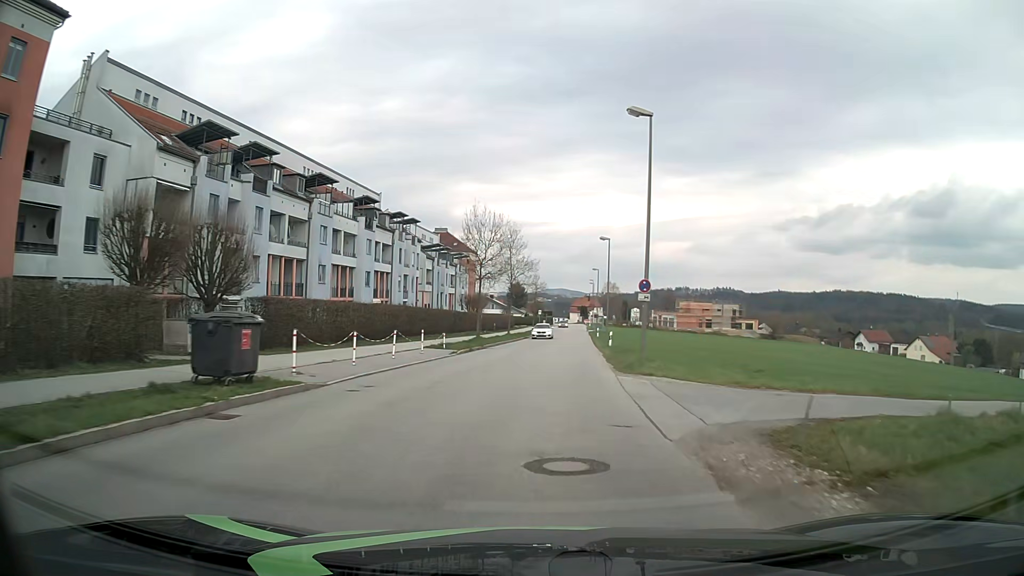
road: unclassified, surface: asphalt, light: Day
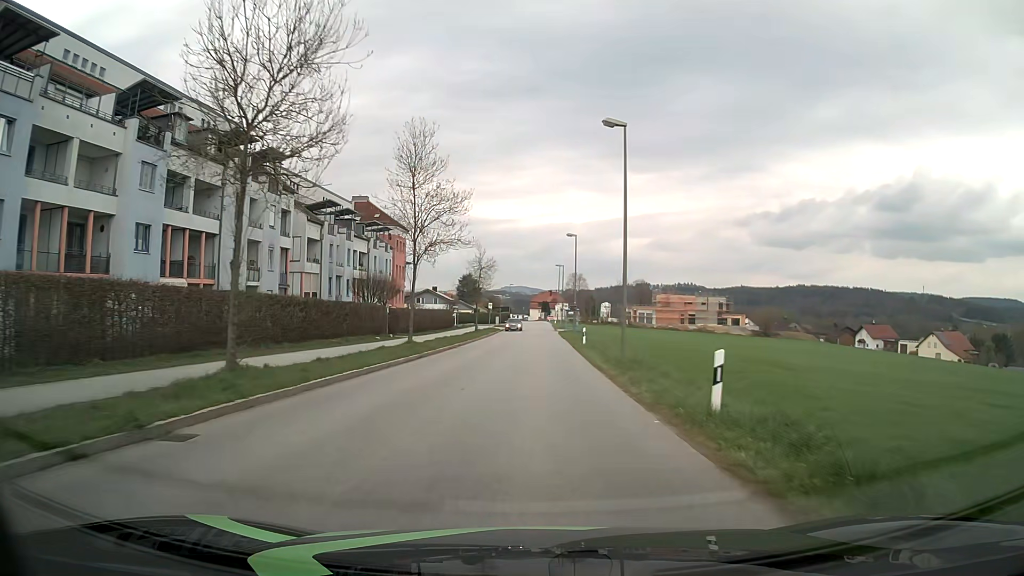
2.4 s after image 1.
(+1.5, +29.7) m; +4°
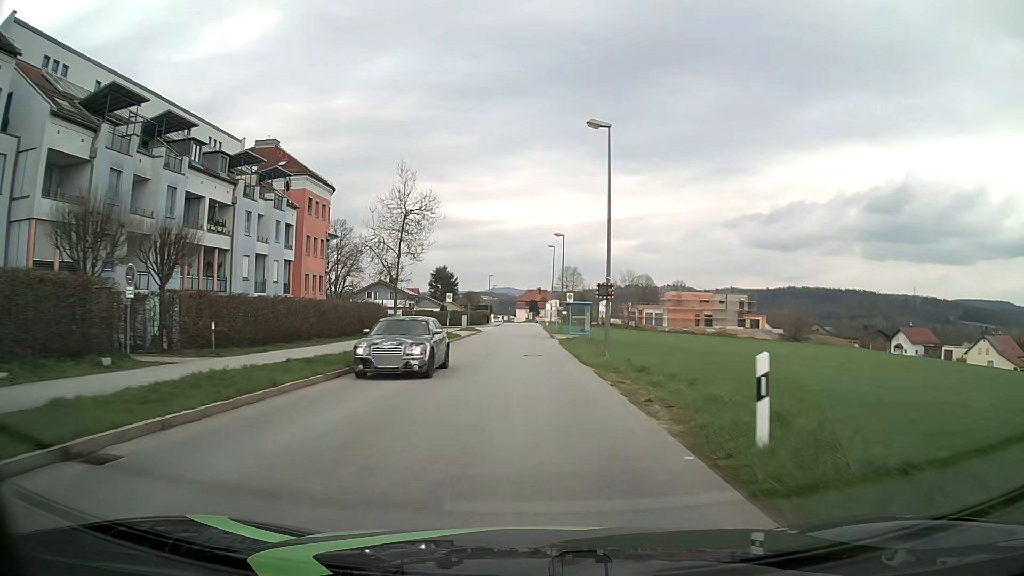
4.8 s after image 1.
(+0.2, +30.1) m; +1°
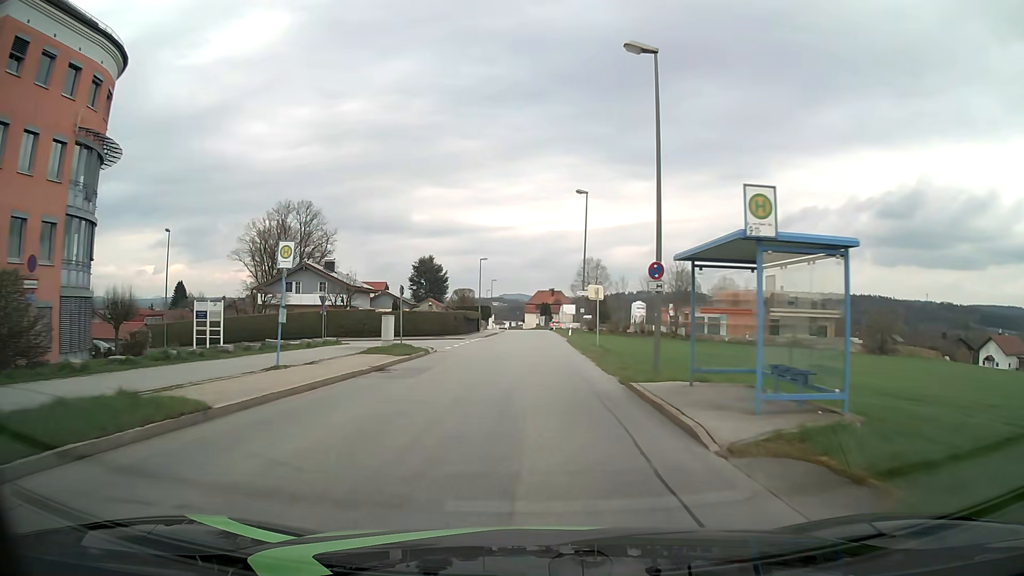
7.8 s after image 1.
(-0.2, +37.6) m; -1°
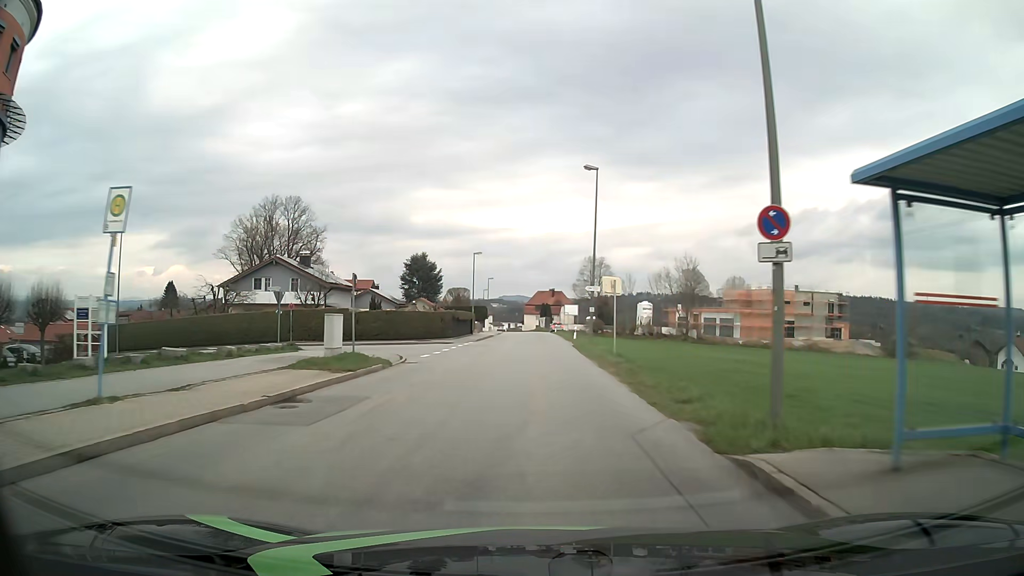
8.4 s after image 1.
(0.0, +7.5) m; 0°
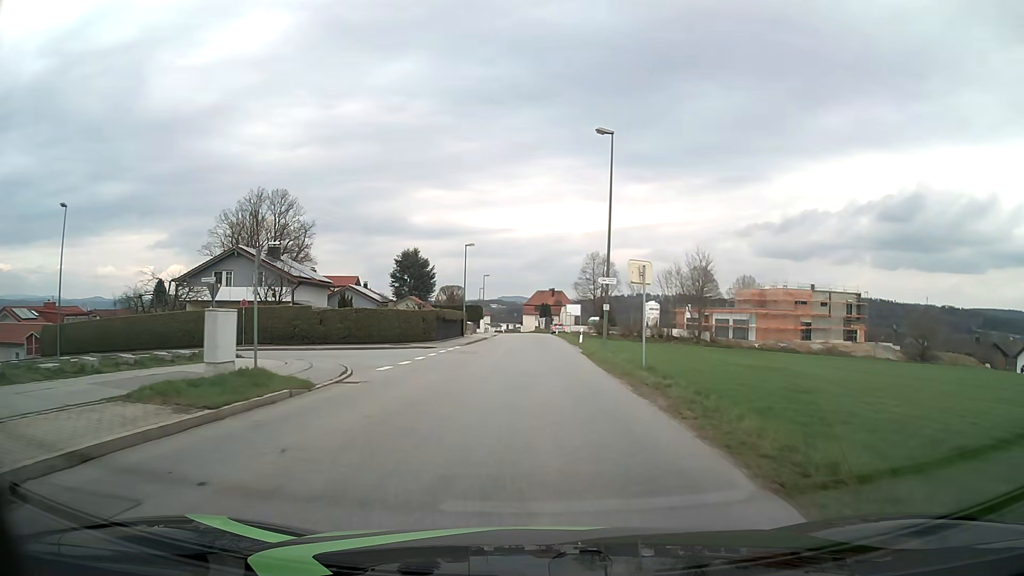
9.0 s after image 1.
(0.0, +7.6) m; 0°
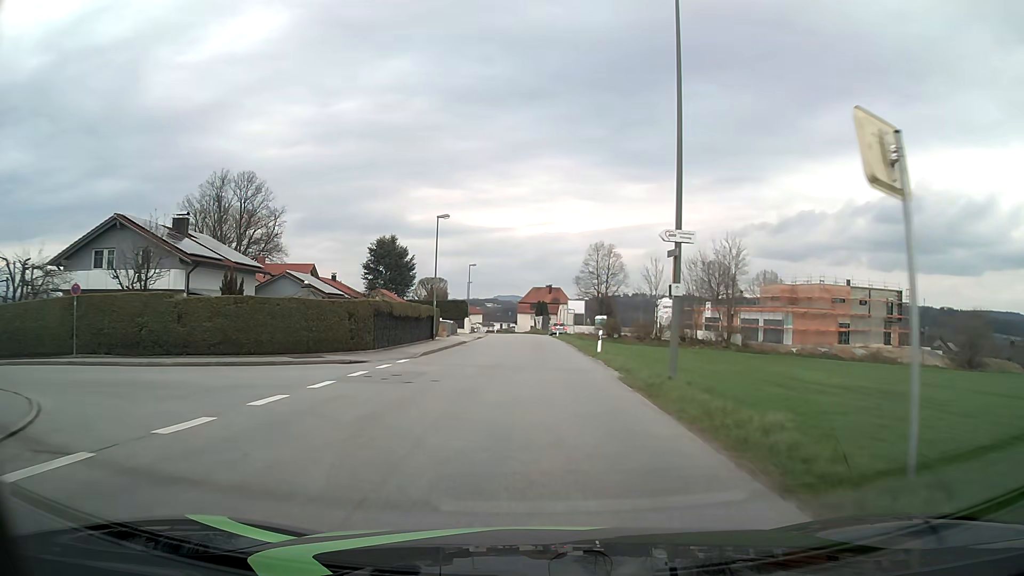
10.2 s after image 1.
(+0.1, +15.2) m; 0°
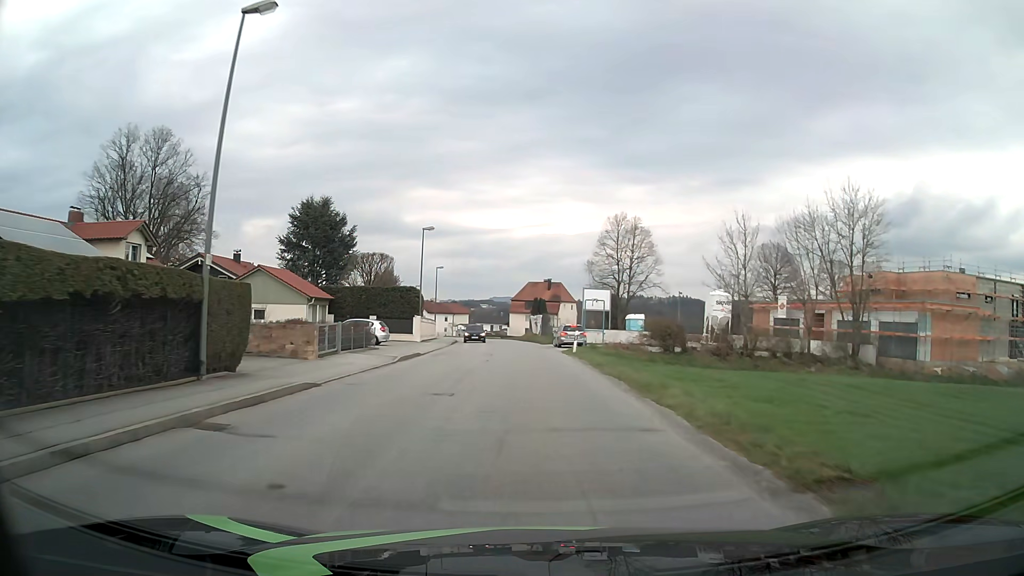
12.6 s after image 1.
(+0.1, +30.4) m; 0°
(0, +10) (0, +20) (0, +30) (-1, +40) (-1, +50) (-2, +60) (-3, +70) (-5, +80) (-7, +90) (-9, +99) m
